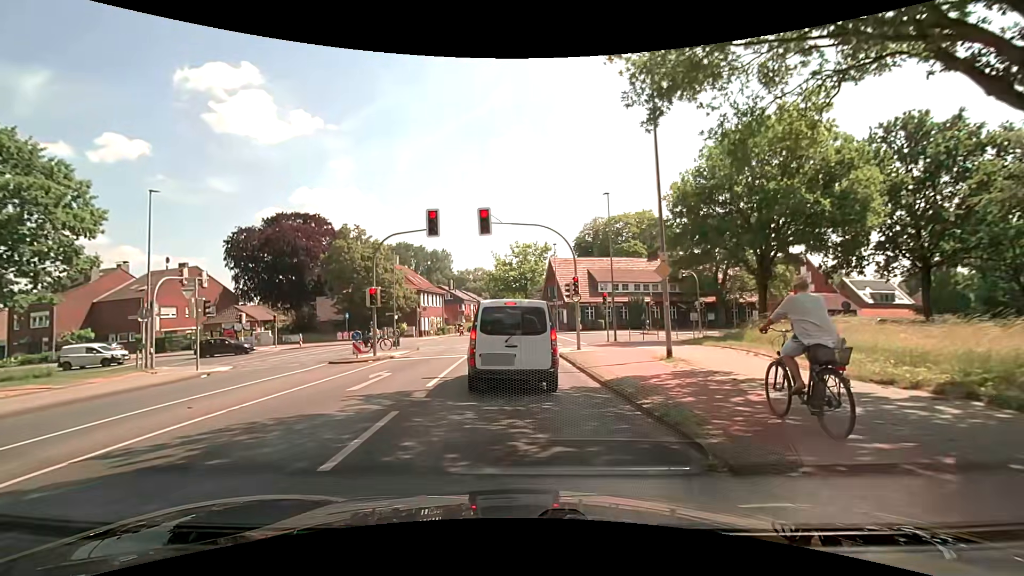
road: secondary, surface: asphalt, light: Day
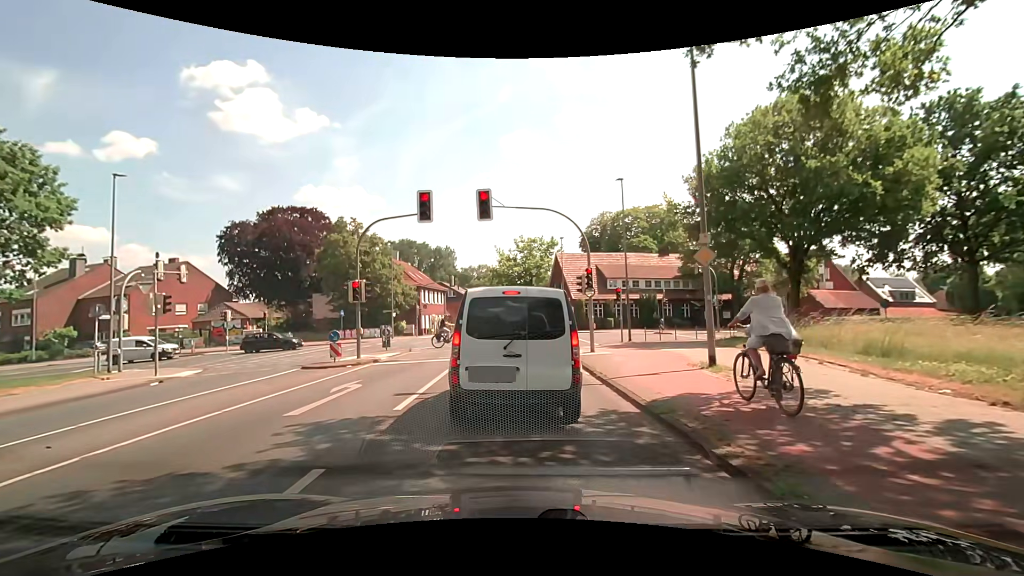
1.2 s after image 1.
(0.0, +2.9) m; +2°
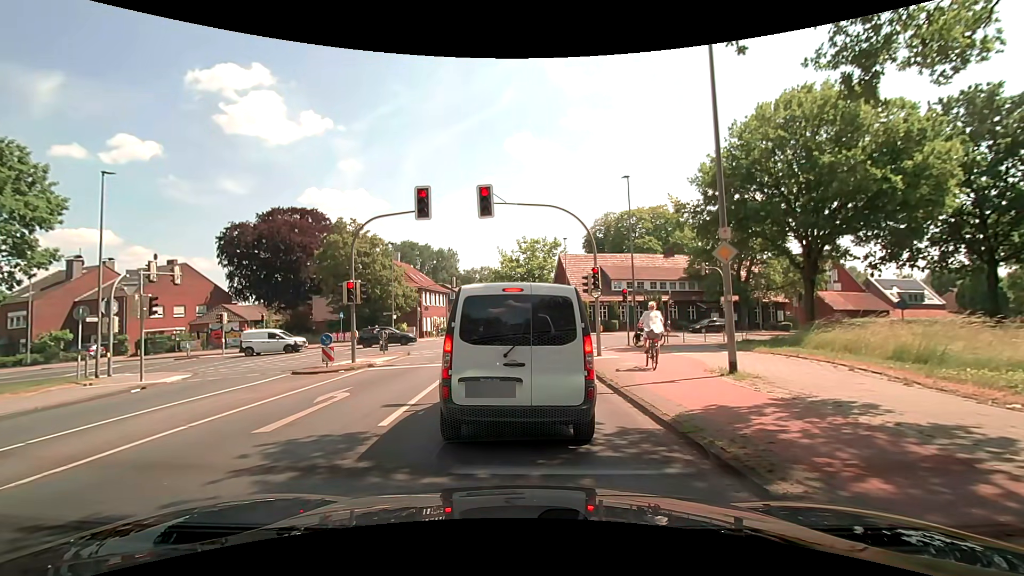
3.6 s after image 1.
(0.0, +1.0) m; 0°
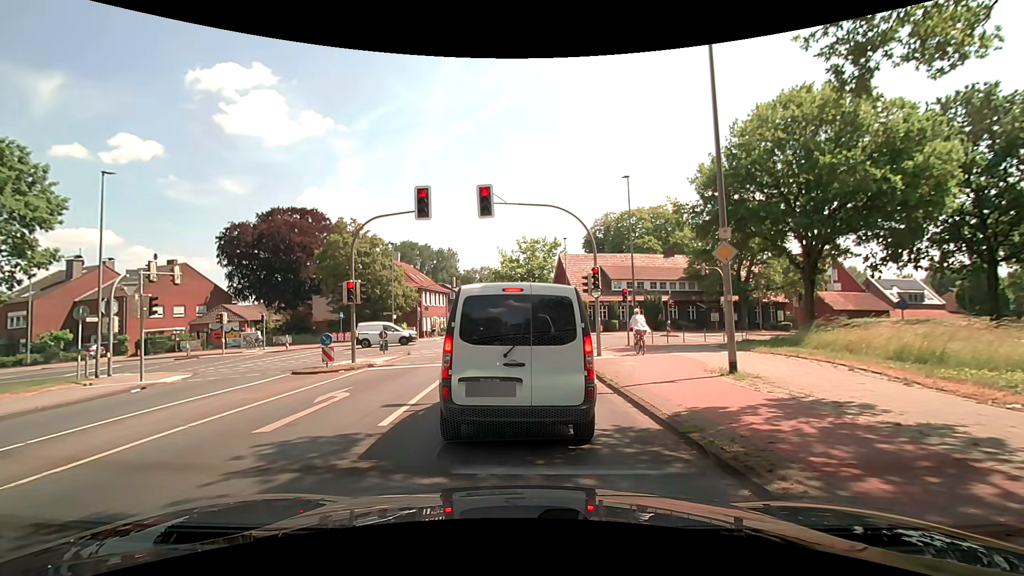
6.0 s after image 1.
(0.0, 0.0) m; 0°
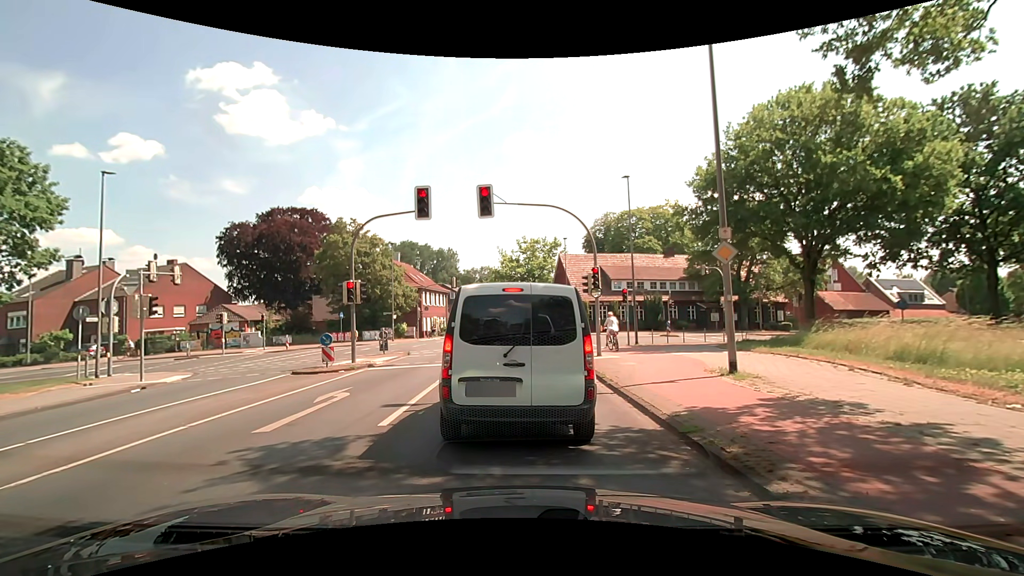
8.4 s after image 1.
(0.0, 0.0) m; 0°
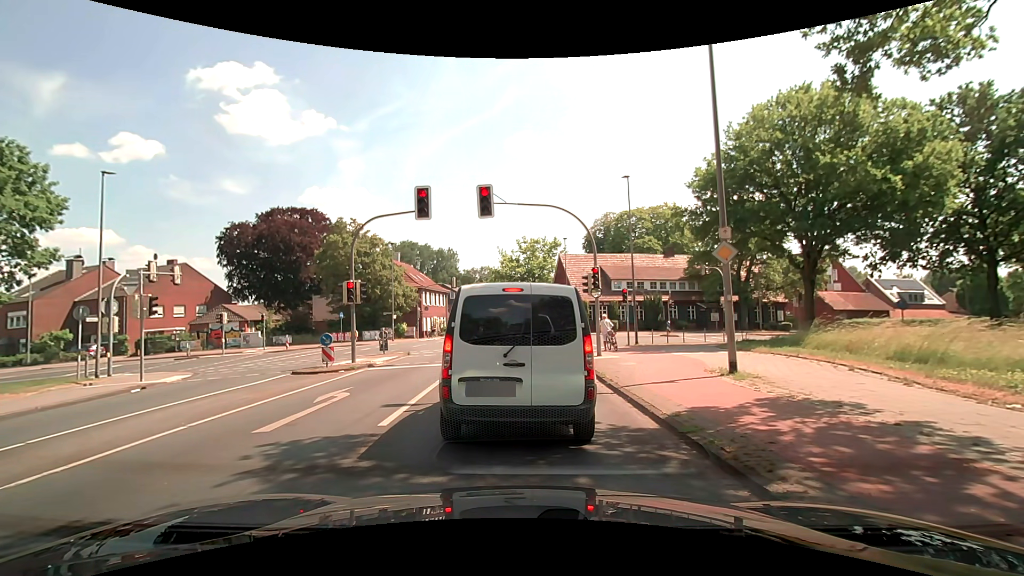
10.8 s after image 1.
(0.0, 0.0) m; 0°
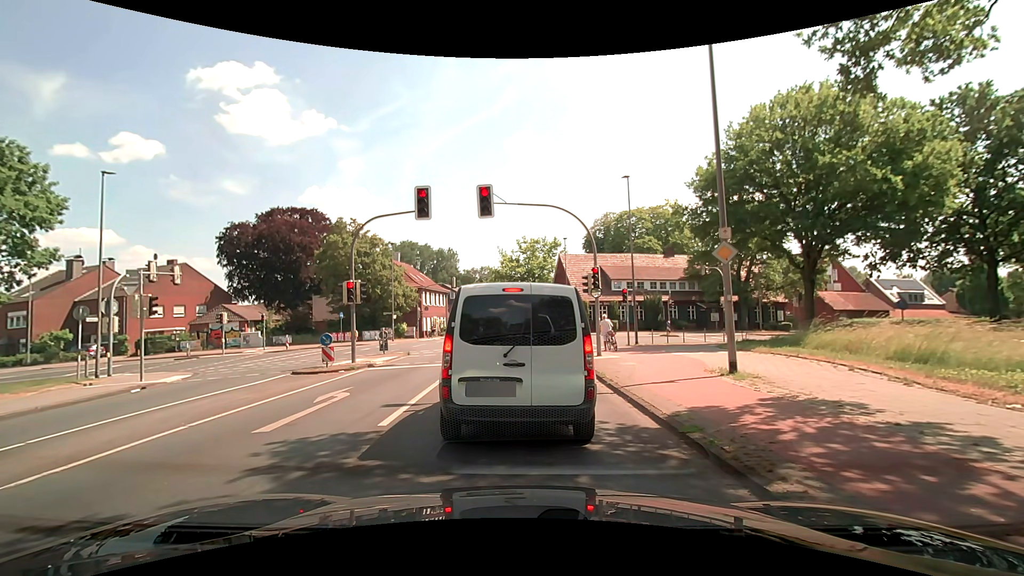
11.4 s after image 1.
(0.0, 0.0) m; 0°
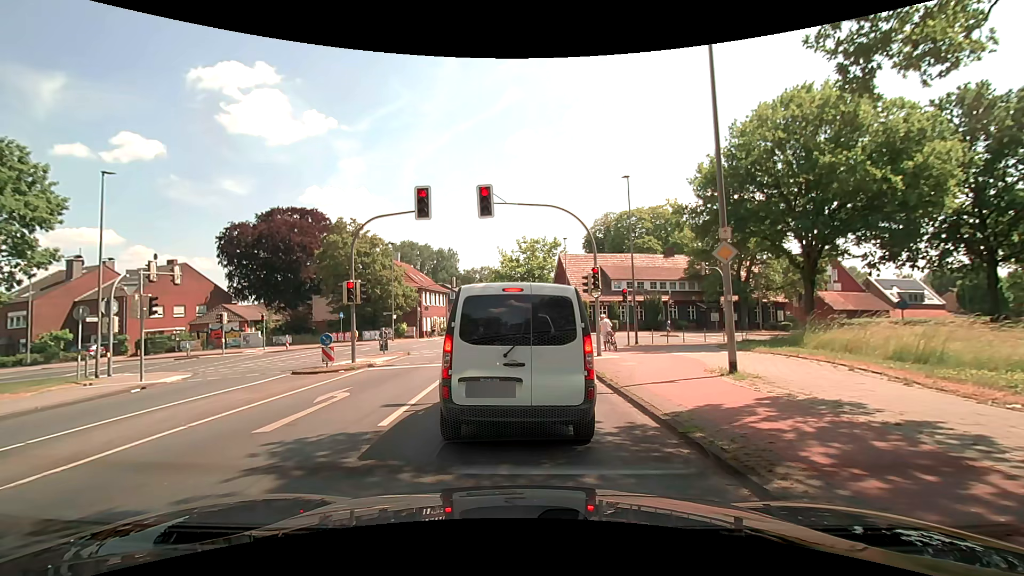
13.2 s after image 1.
(0.0, 0.0) m; 0°
